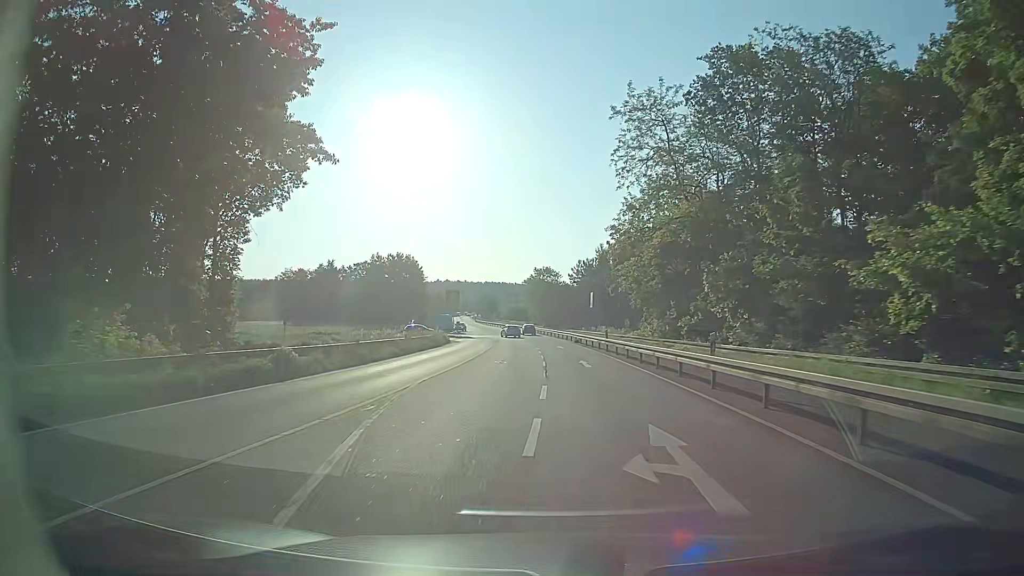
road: secondary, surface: asphalt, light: Day
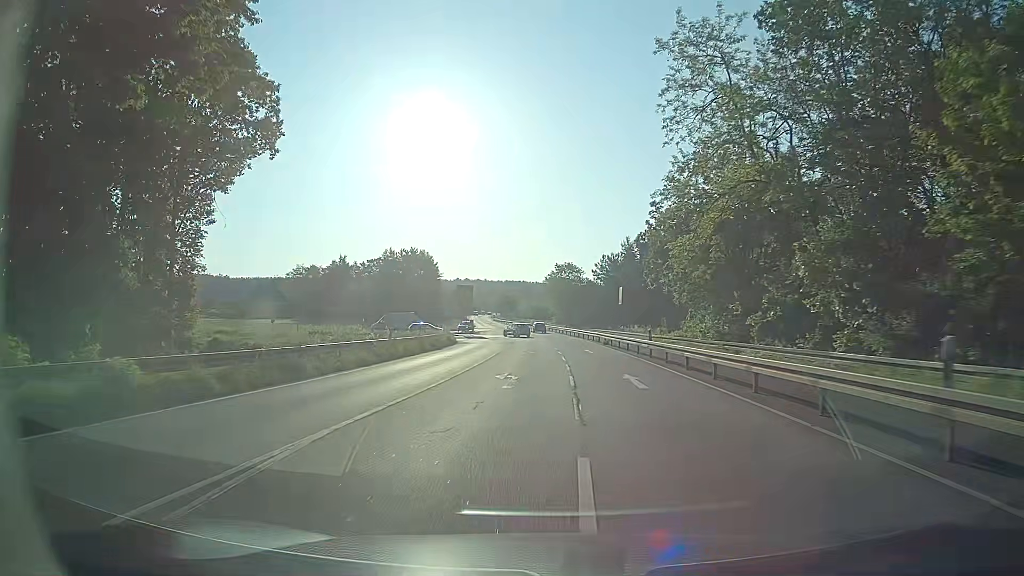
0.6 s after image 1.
(-0.2, +9.2) m; -2°
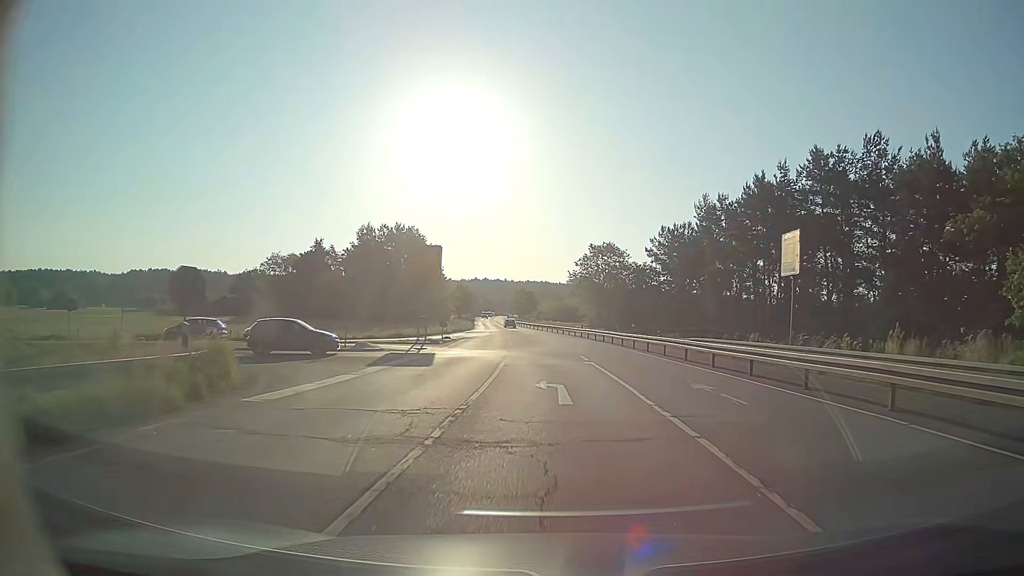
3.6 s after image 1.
(-1.3, +43.7) m; -2°
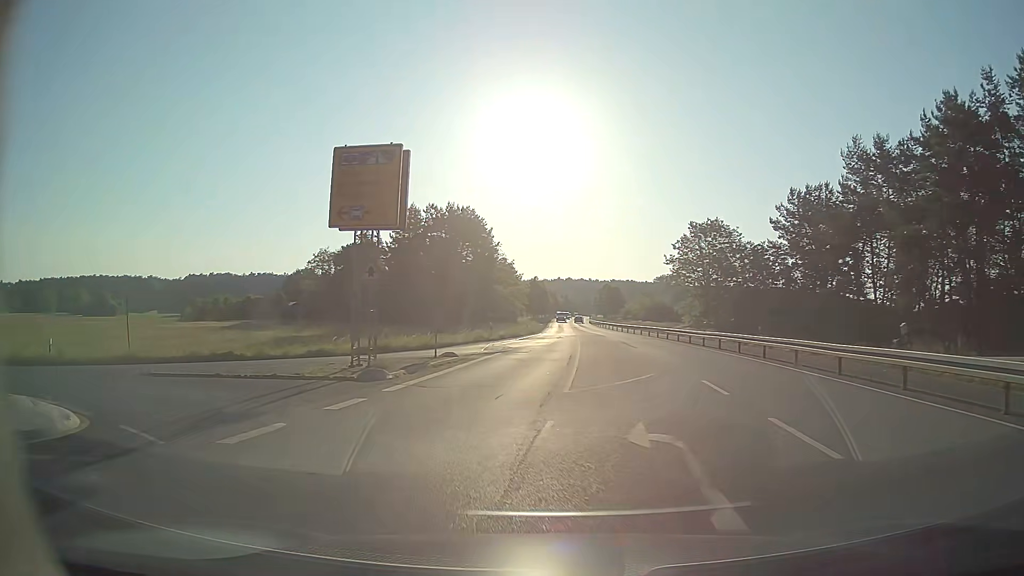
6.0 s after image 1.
(-0.4, +24.4) m; -7°
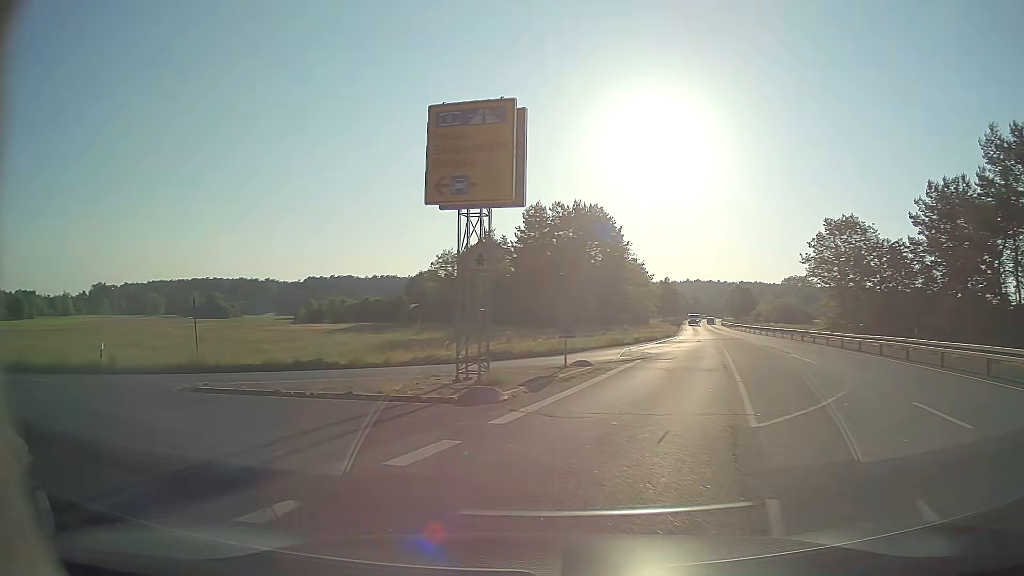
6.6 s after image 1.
(-0.3, +4.0) m; -10°
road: trunk_link
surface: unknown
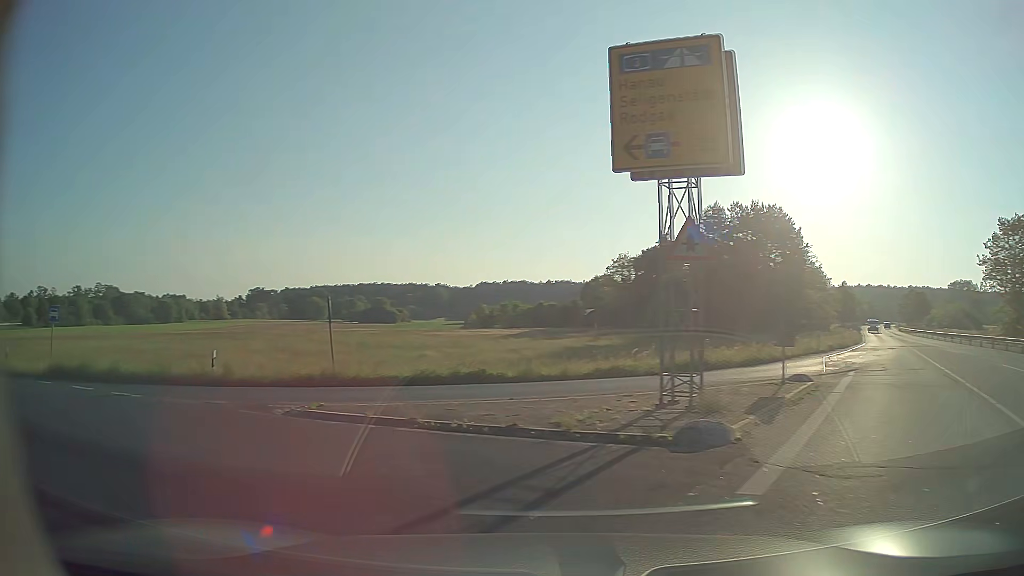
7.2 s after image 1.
(-0.5, +3.6) m; -15°
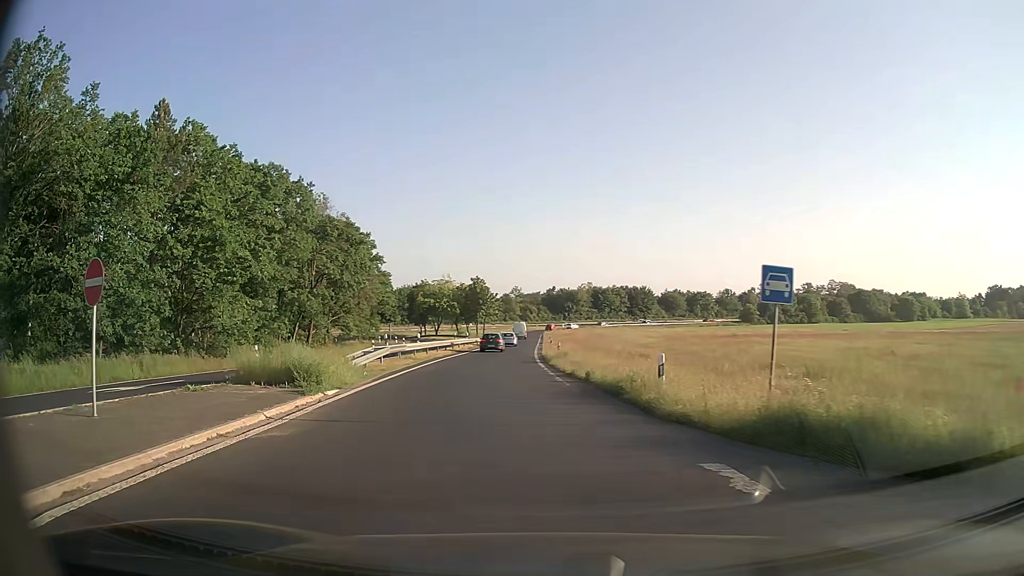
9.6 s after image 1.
(-8.7, +11.9) m; -64°
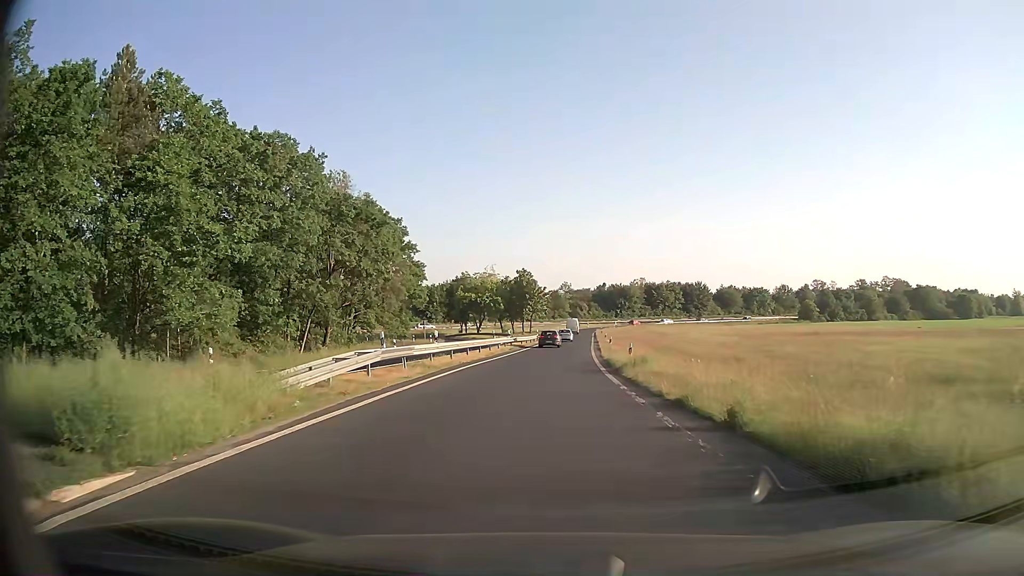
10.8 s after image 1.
(-0.6, +11.0) m; -4°
(0, +10) (0, +20) (0, +30) (+1, +40) (+1, +50) (+2, +60) (+2, +70) (+3, +80) (+3, +90) (+4, +100) m
